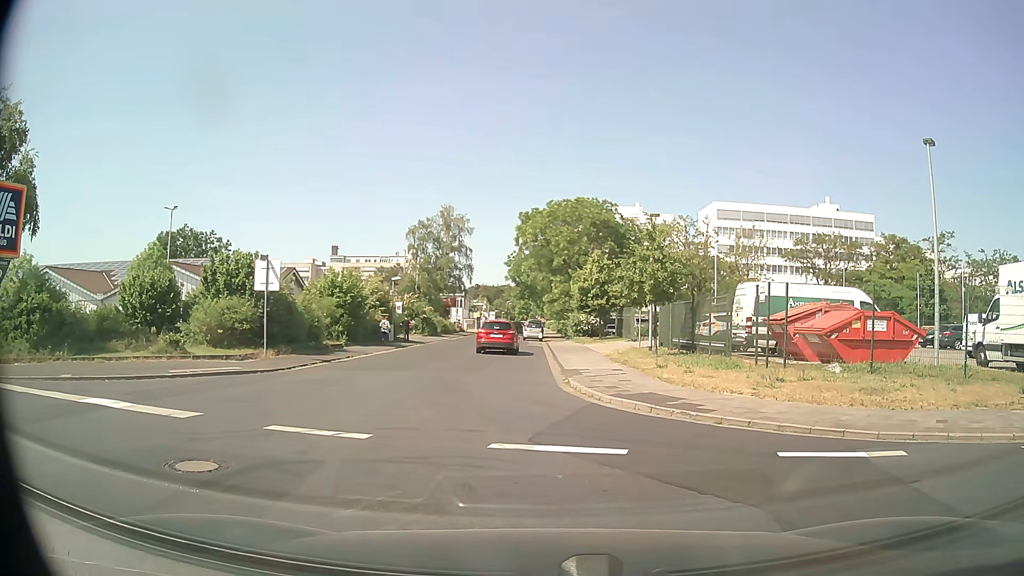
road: residential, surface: asphalt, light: Day
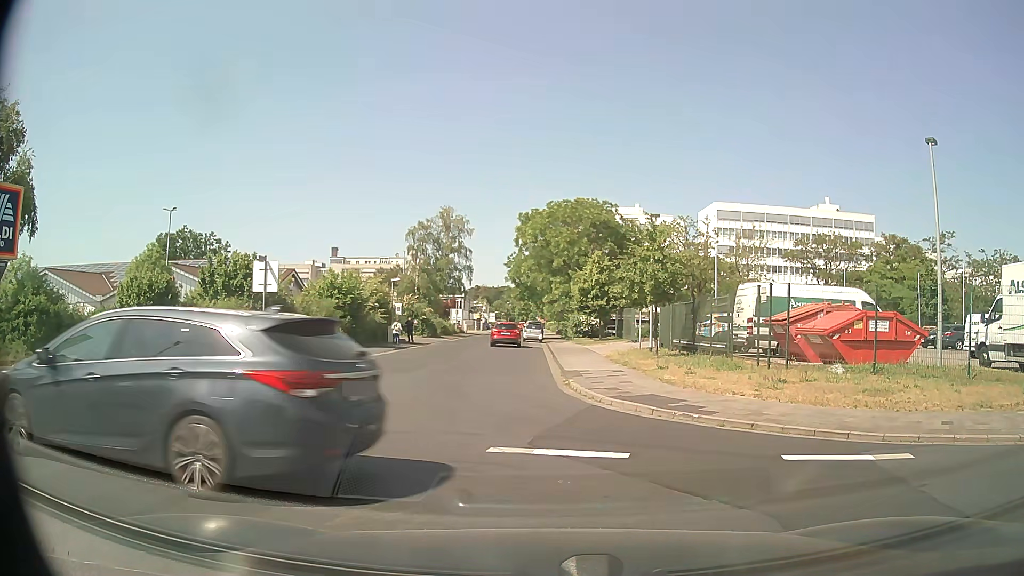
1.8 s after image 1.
(0.0, +0.2) m; 0°
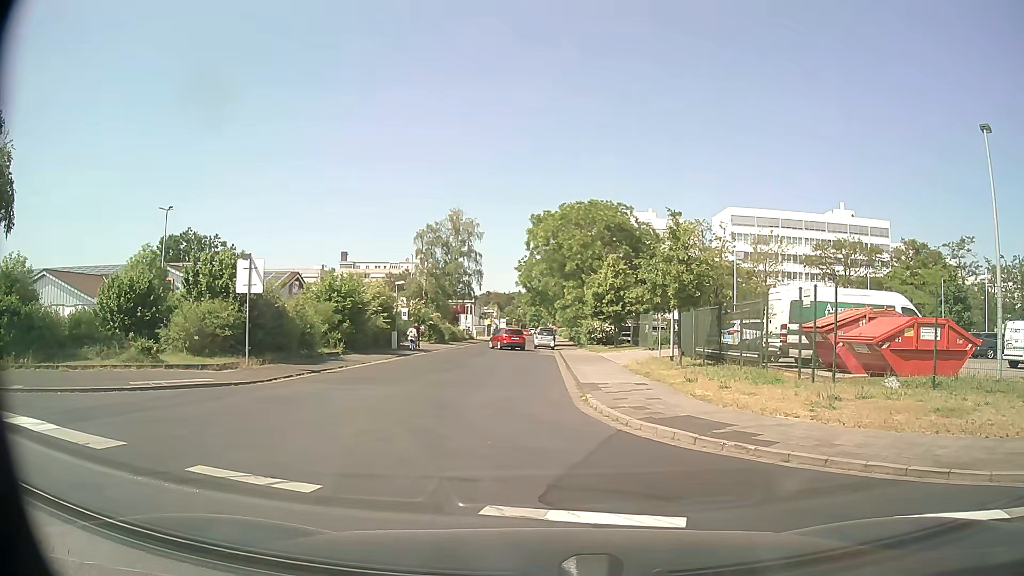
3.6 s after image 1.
(-0.1, +2.5) m; -2°
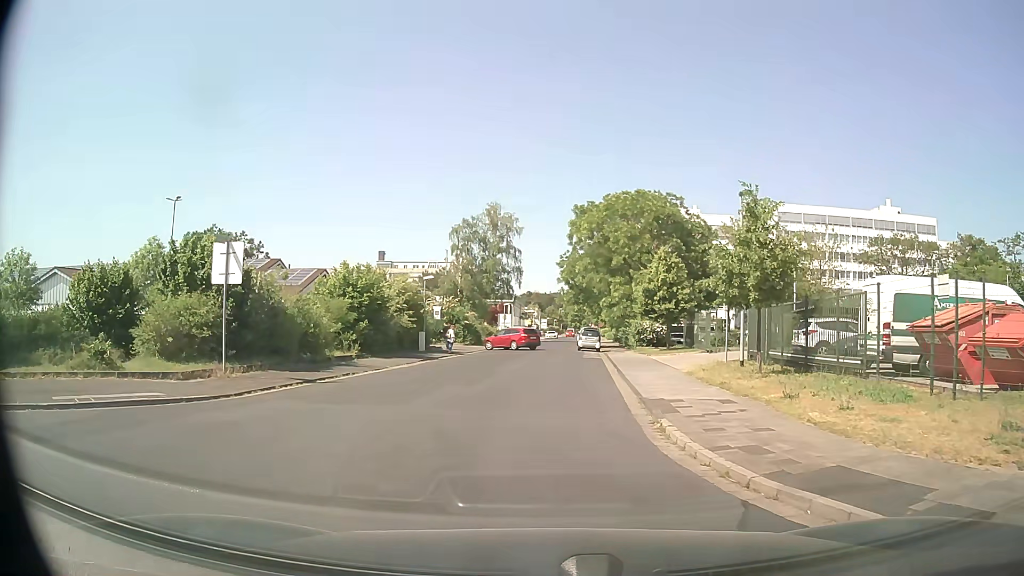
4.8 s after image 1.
(-0.3, +4.6) m; -6°
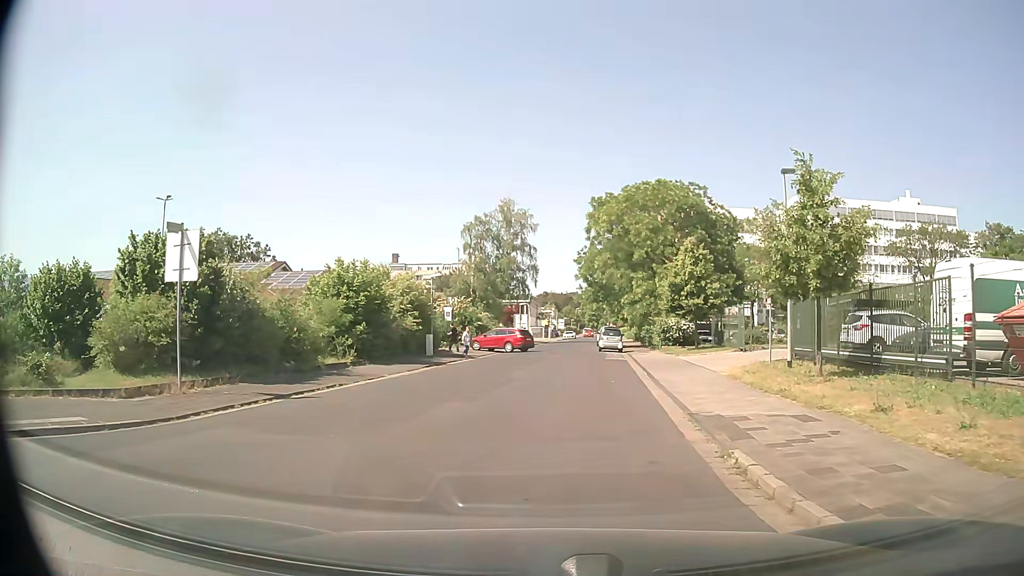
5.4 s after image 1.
(0.0, +3.3) m; -2°
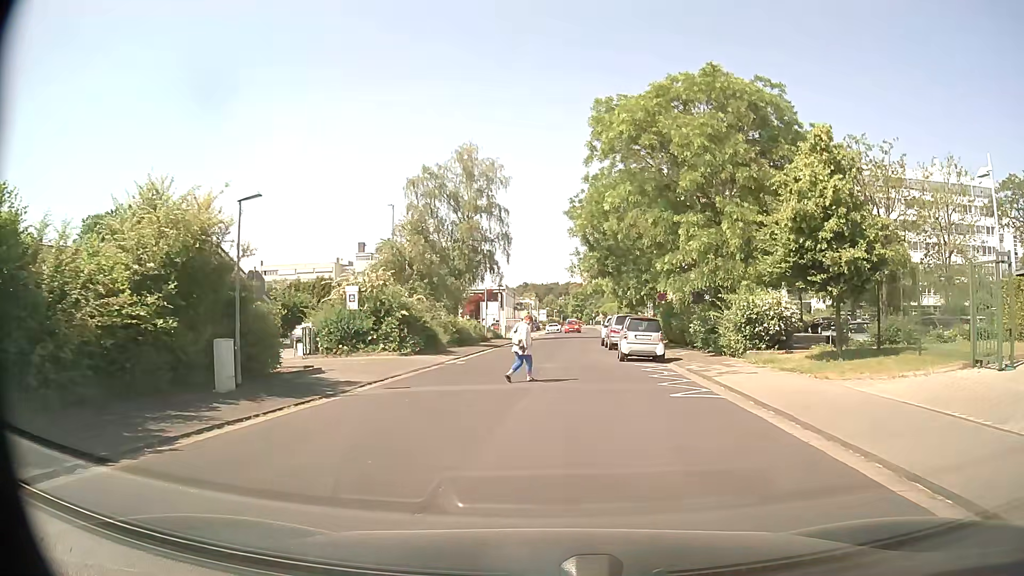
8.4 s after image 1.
(+0.7, +20.8) m; +3°
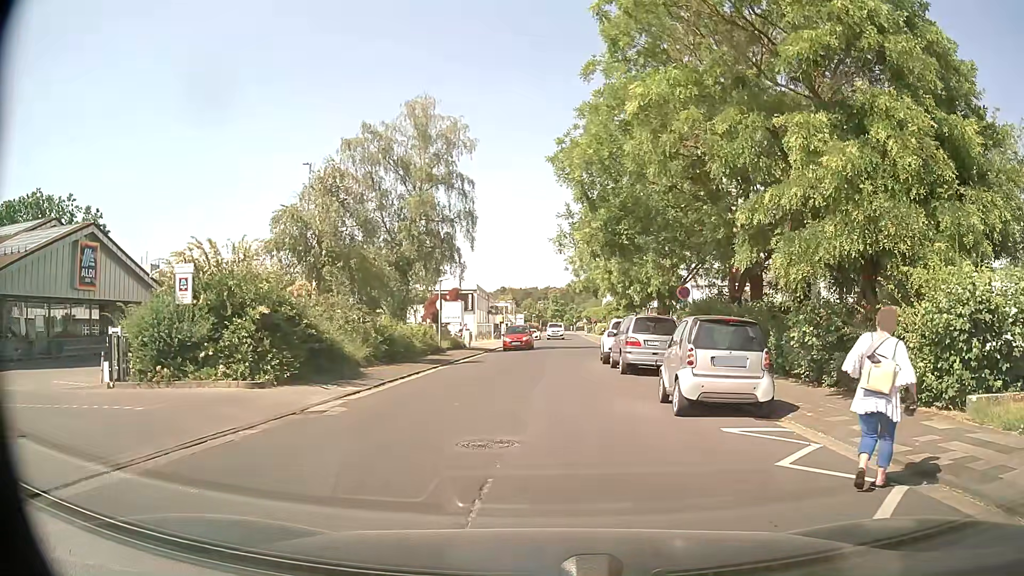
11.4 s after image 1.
(+0.2, +12.5) m; +2°
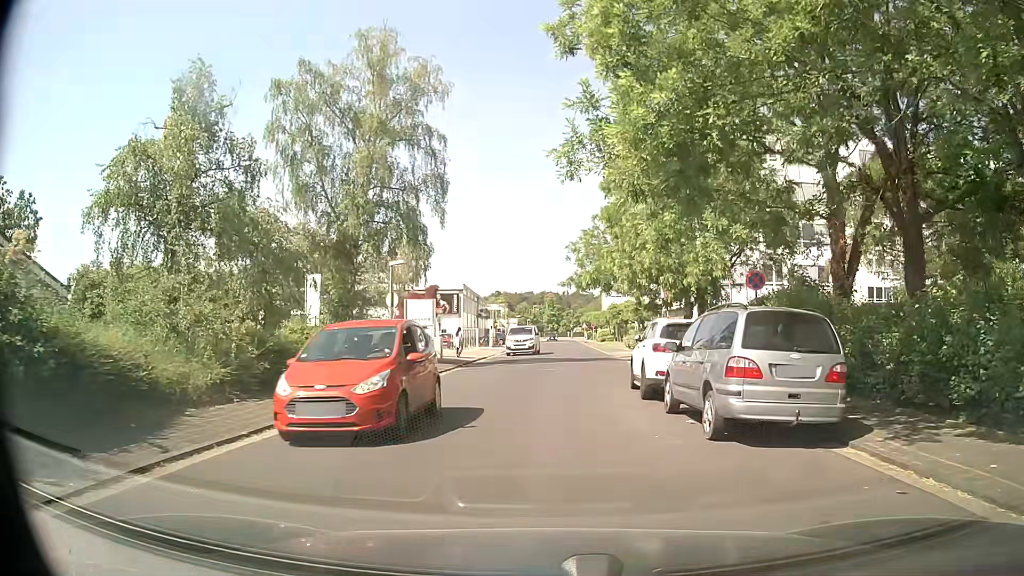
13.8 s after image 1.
(0.0, +11.3) m; 0°
(0, +10) (+1, +20) (+1, +30) (+2, +40) (+3, +50) (+4, +60) (+4, +70) (+4, +80) (+5, +90) (+5, +100) m
